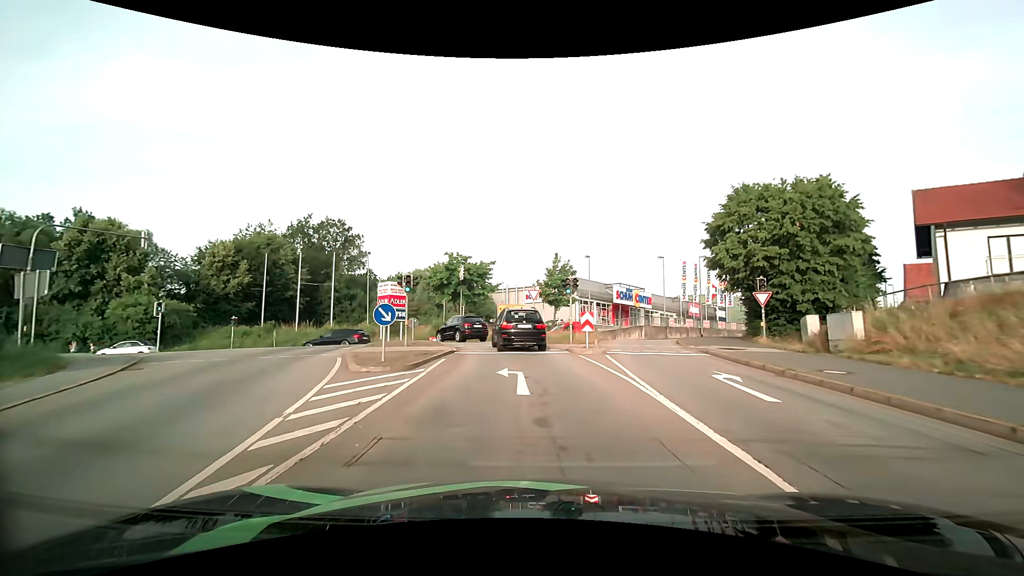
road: primary_link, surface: asphalt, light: Day
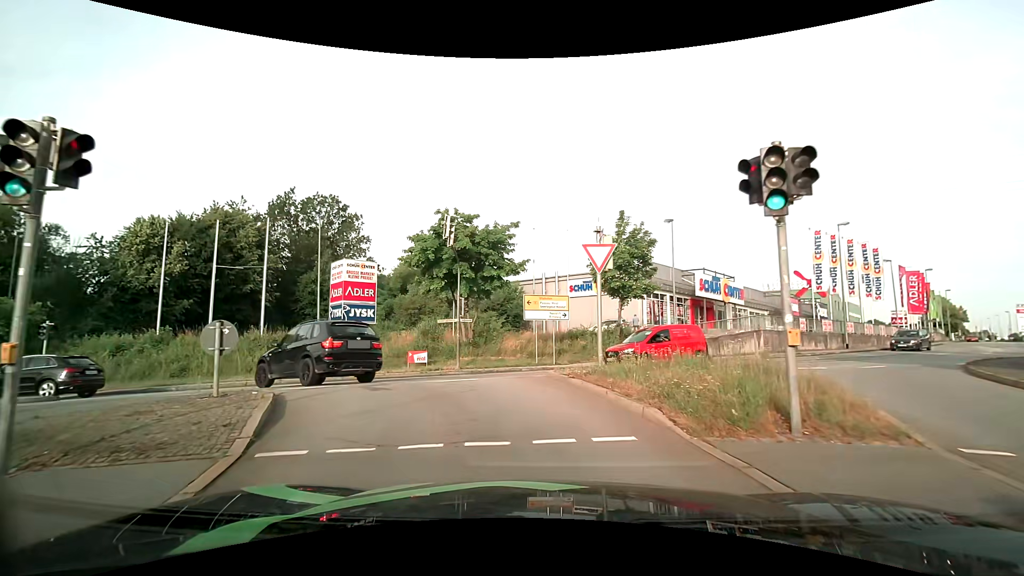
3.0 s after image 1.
(-0.6, +19.4) m; -5°
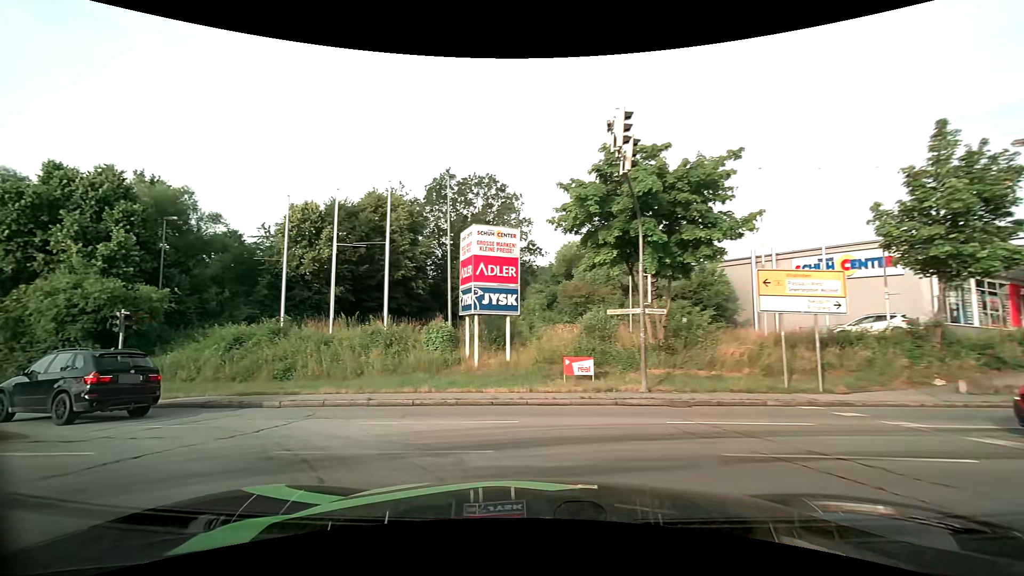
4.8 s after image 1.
(-1.0, +9.7) m; -17°
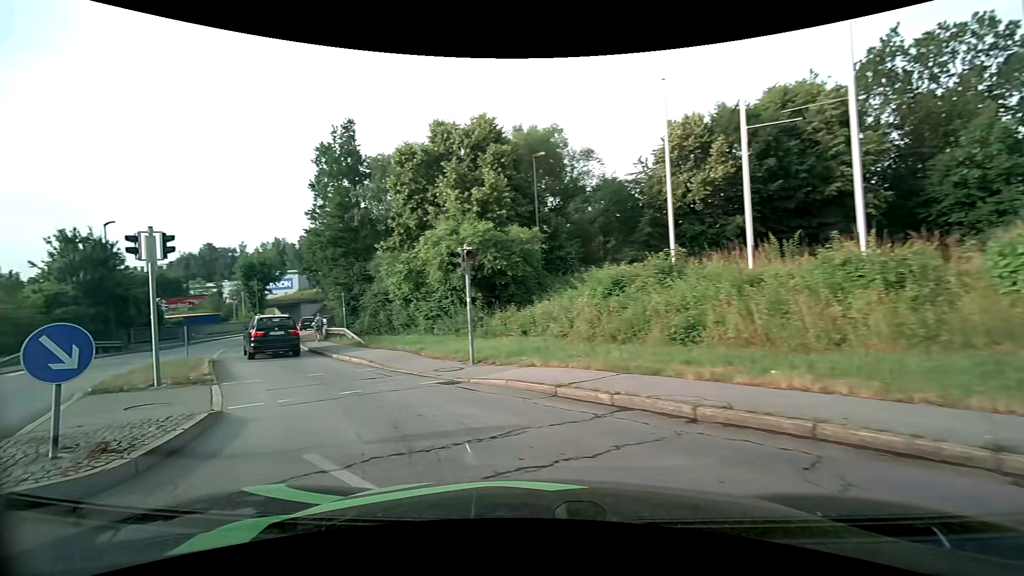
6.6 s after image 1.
(-3.7, +9.0) m; -45°
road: tertiary
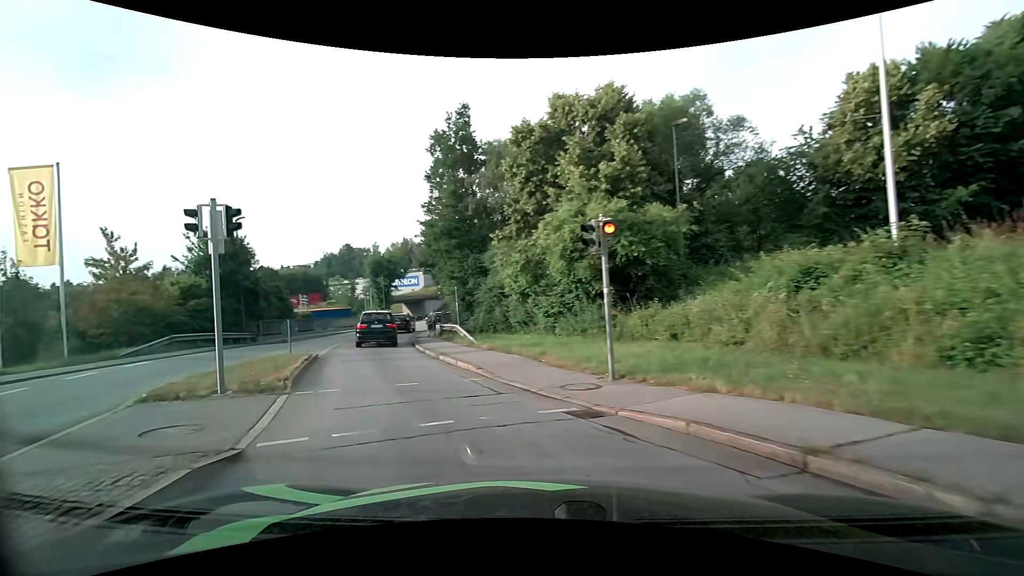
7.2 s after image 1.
(-0.4, +3.7) m; -13°
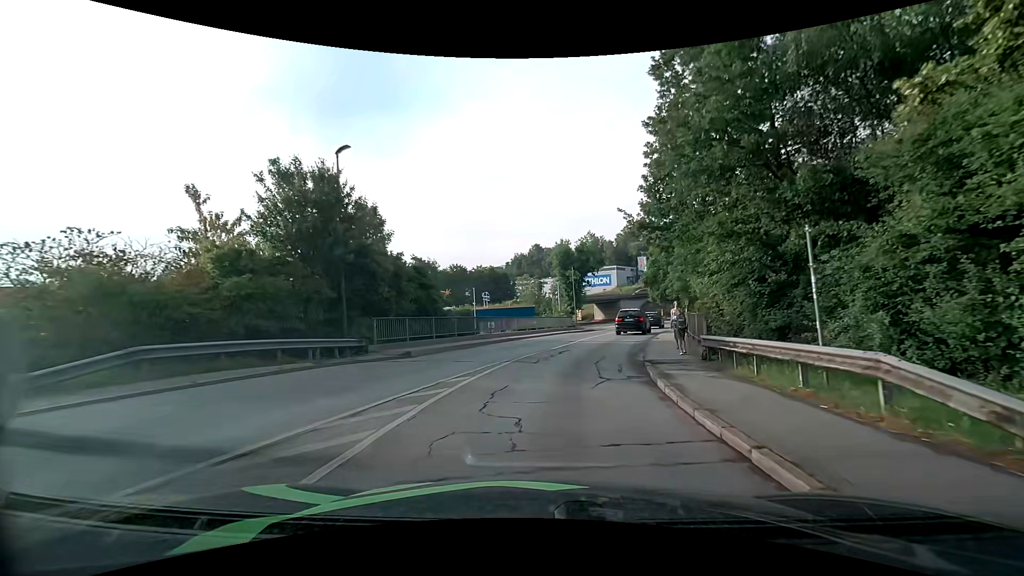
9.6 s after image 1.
(-4.5, +16.0) m; -22°
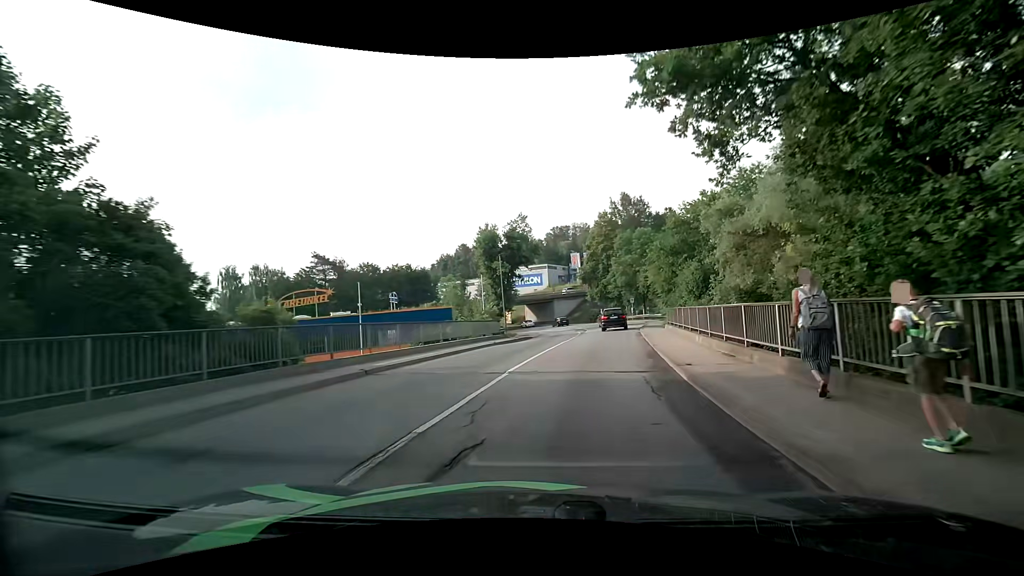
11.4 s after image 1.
(+0.8, +14.9) m; +8°
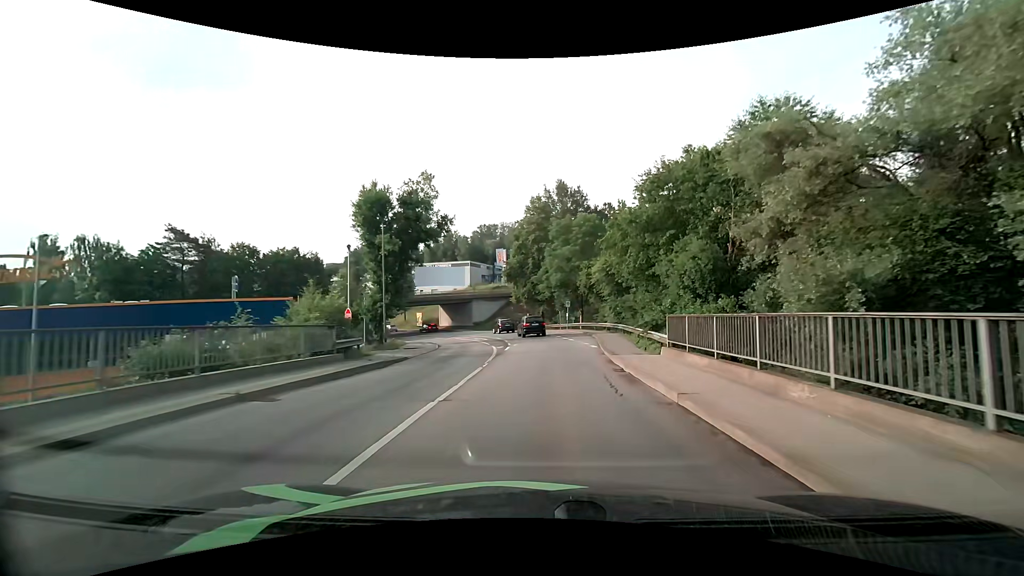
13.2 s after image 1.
(+1.4, +17.1) m; +9°
(0, +10) (+1, +20) (+1, +30) (0, +40) (-1, +50) (-4, +60) (-8, +69) (-12, +78) (-18, +86) (-24, +94) m
